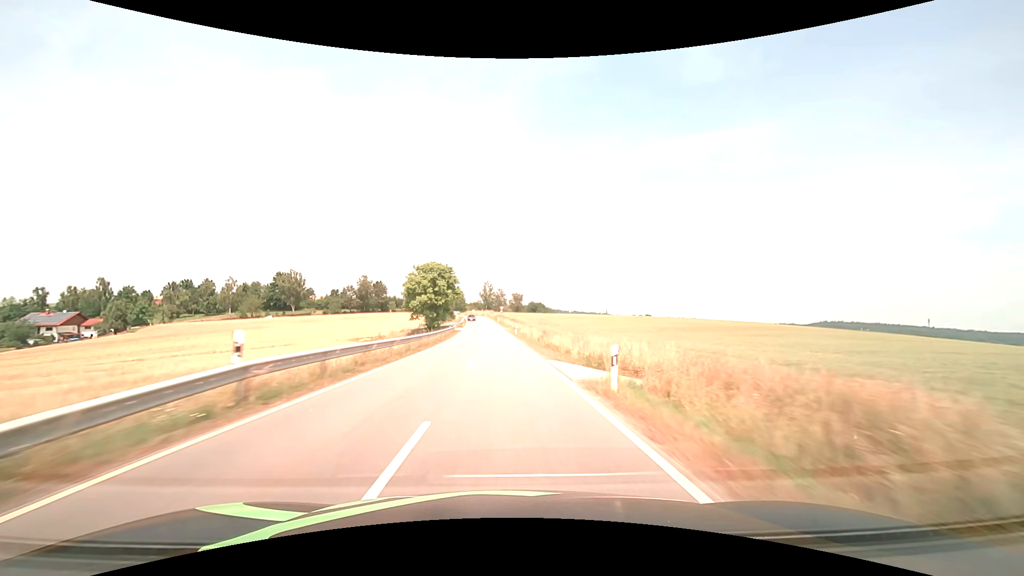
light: Day
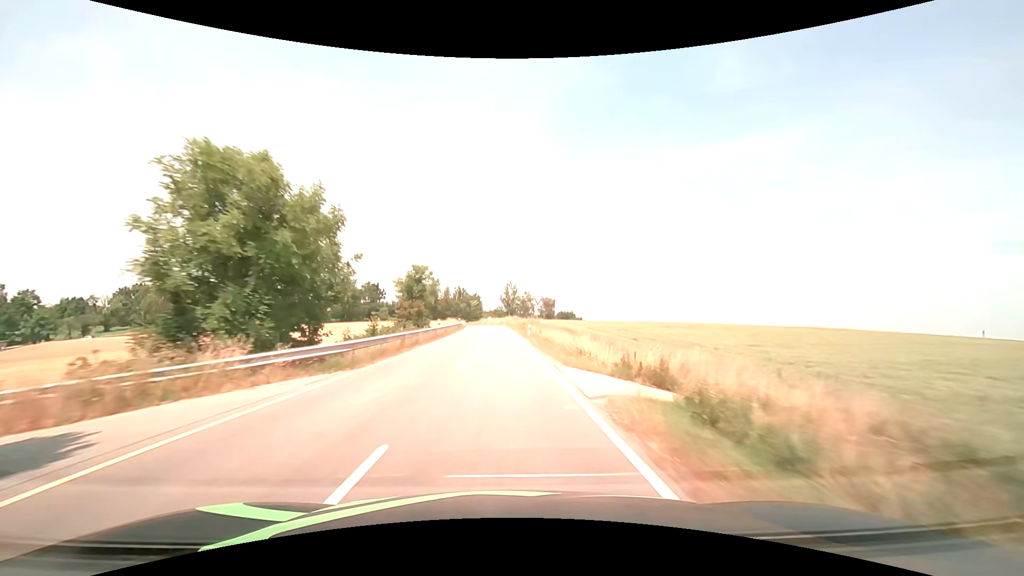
(-1.4, +62.0) m; -3°
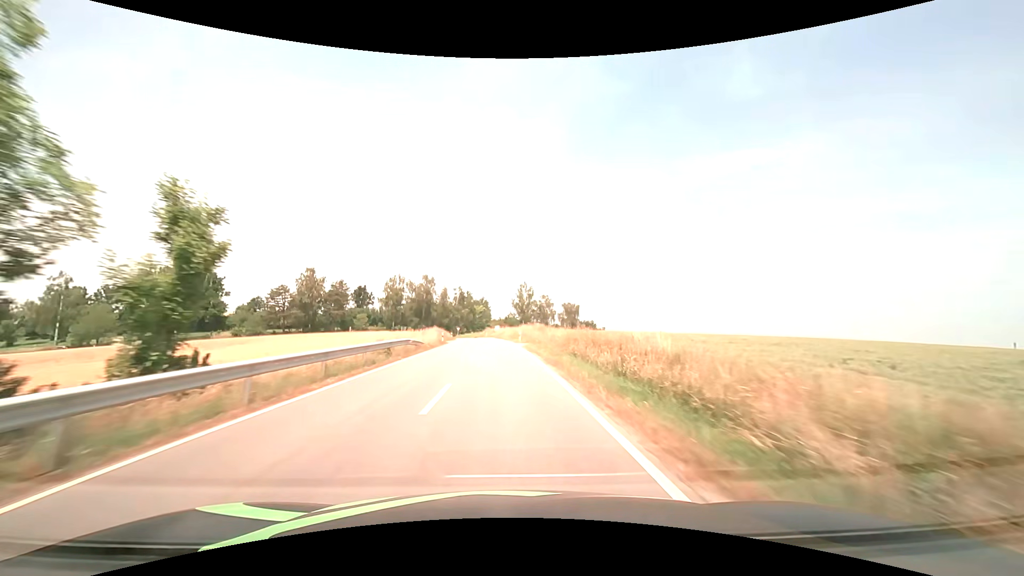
(-0.6, +42.1) m; -1°
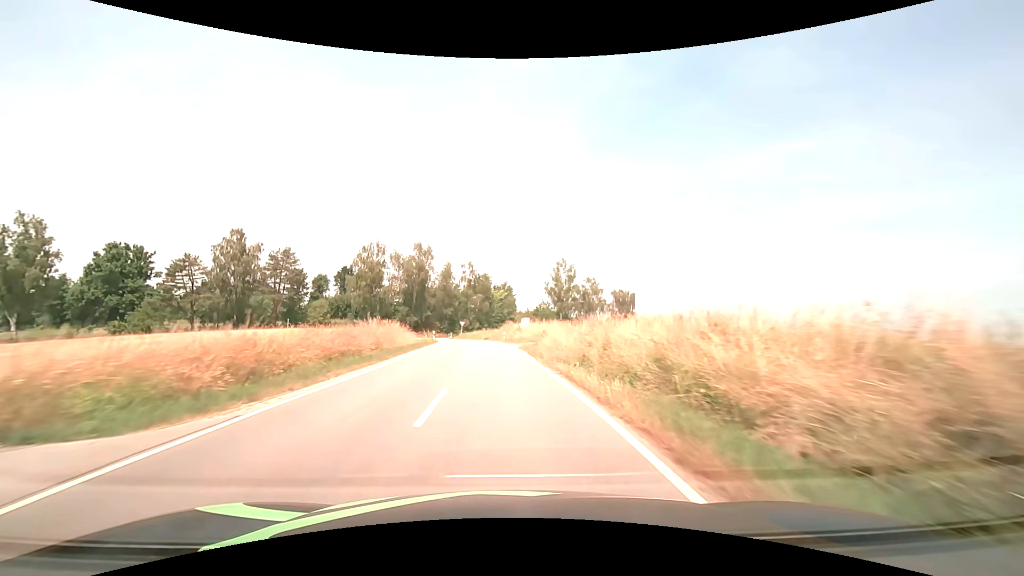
(-1.1, +49.1) m; -3°
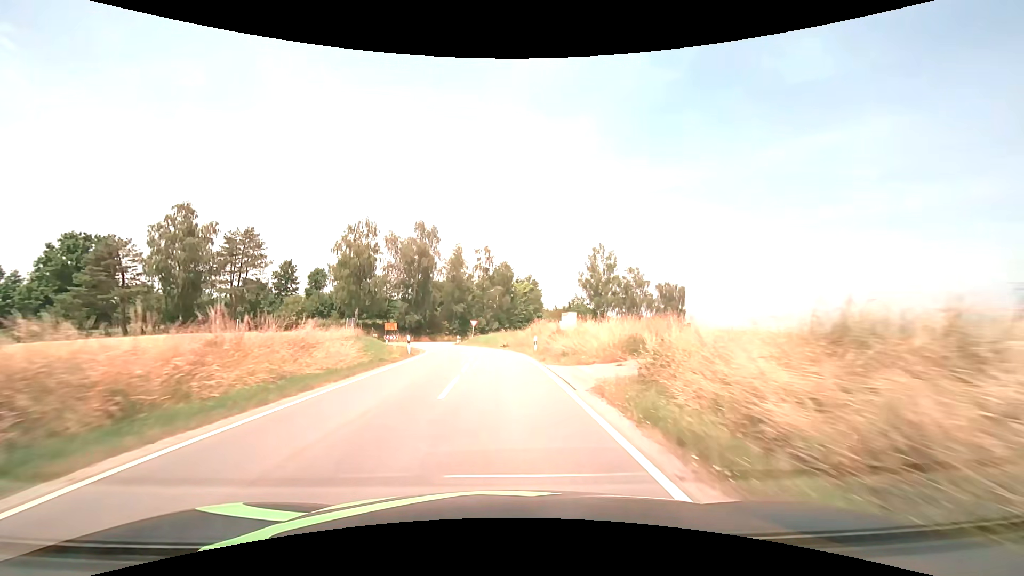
(-0.5, +21.6) m; -3°
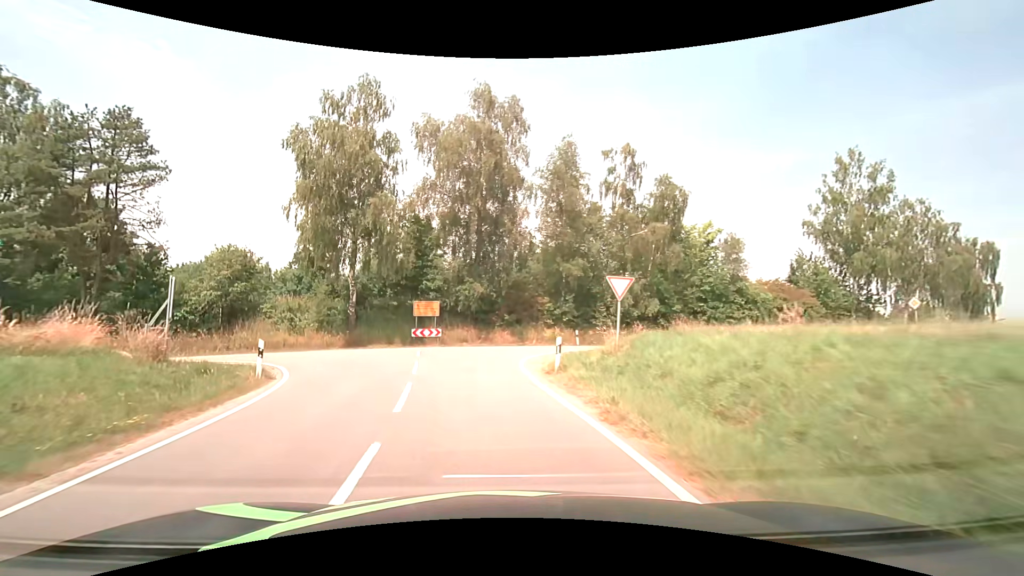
(-3.0, +42.9) m; -14°
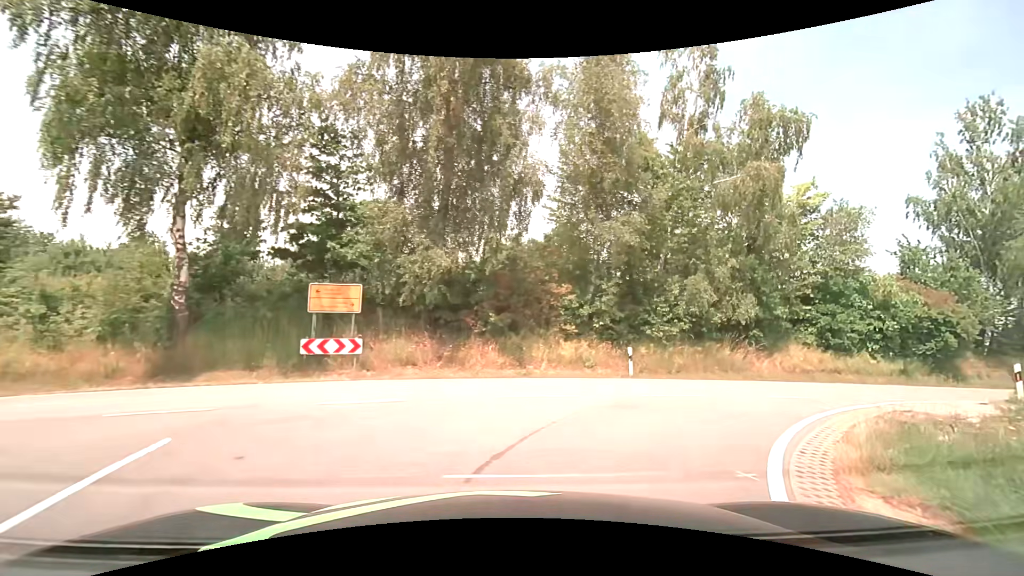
(-0.8, +16.6) m; +2°
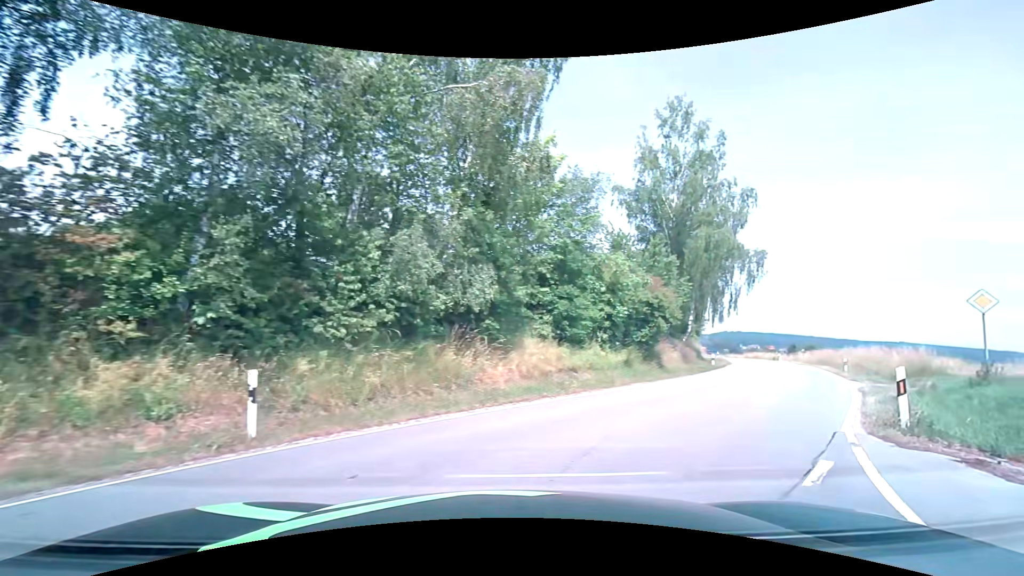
(+2.5, +9.8) m; +32°
(+3, +9) (+9, +18) (+14, +26) (+20, +34) (+25, +43) (+29, +52) (+33, +61) (+37, +70) (+40, +80) (+42, +90) m
